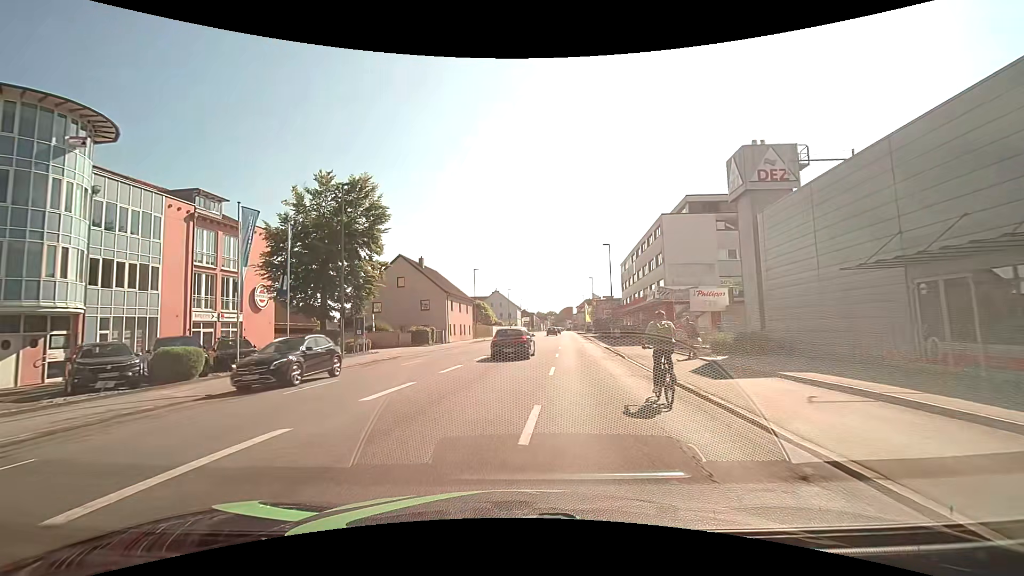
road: tertiary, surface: asphalt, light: Day
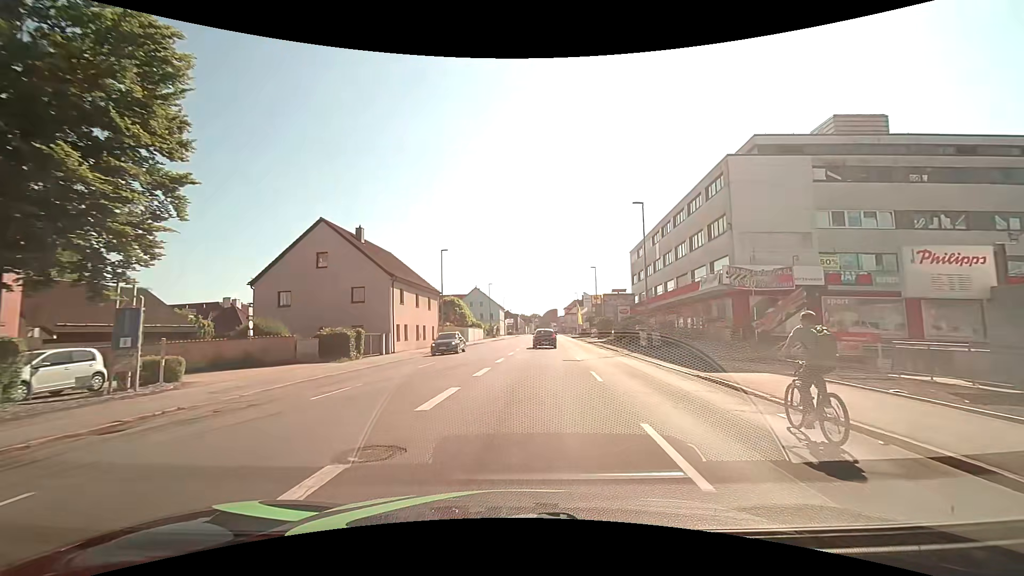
(-1.1, +19.5) m; -1°
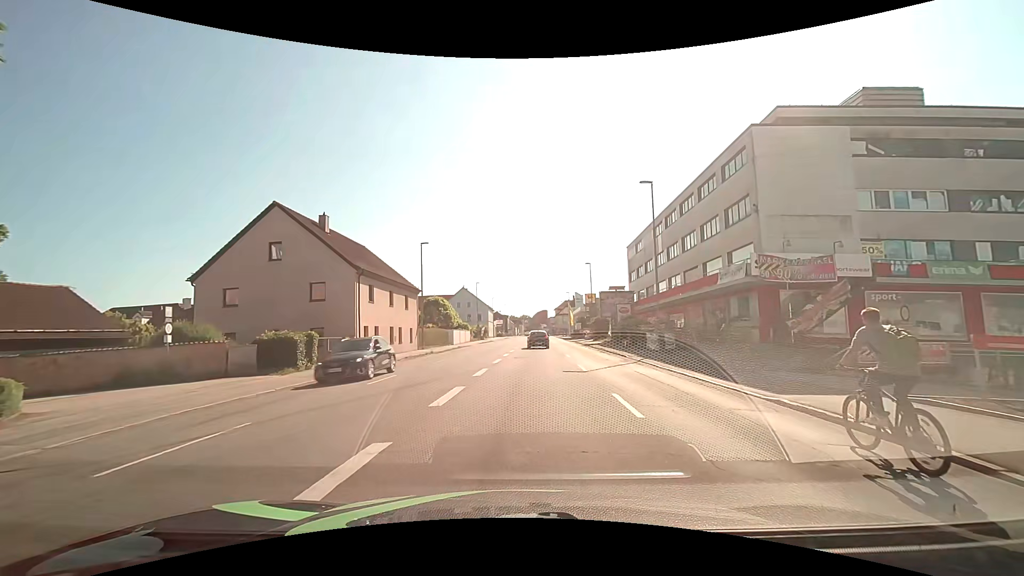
(0.0, +5.4) m; 0°
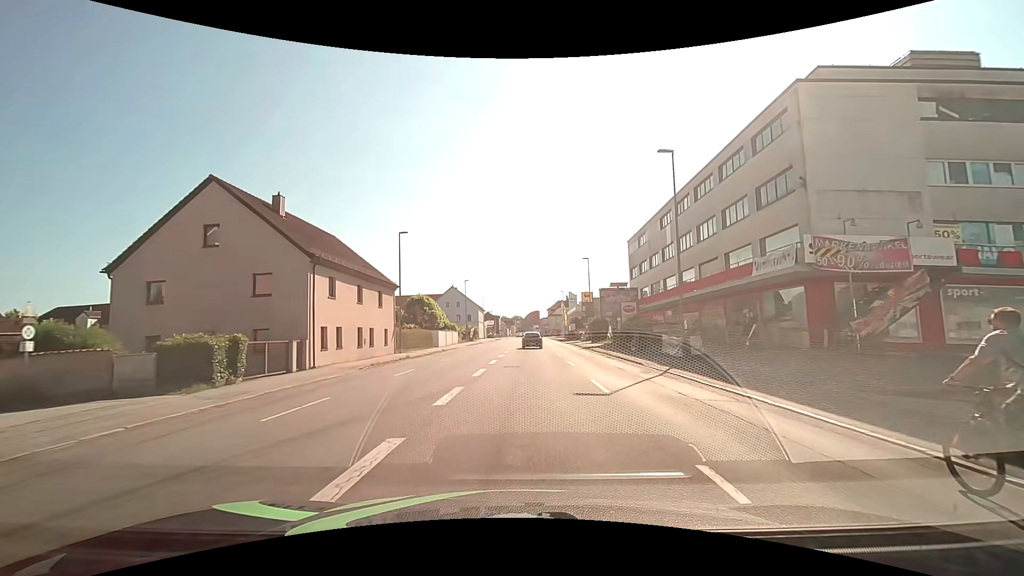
(+0.1, +5.7) m; +1°
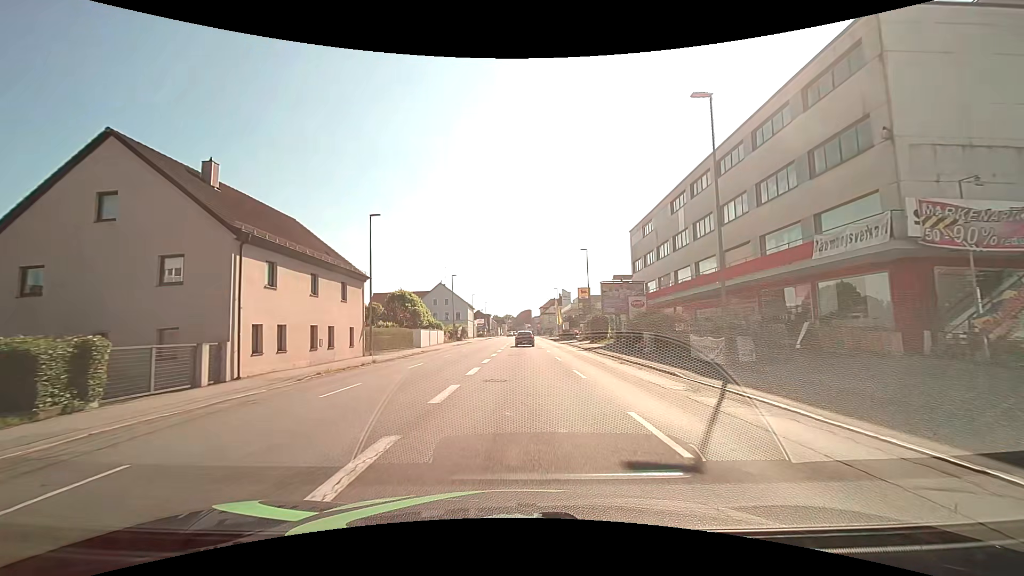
(0.0, +6.0) m; +1°
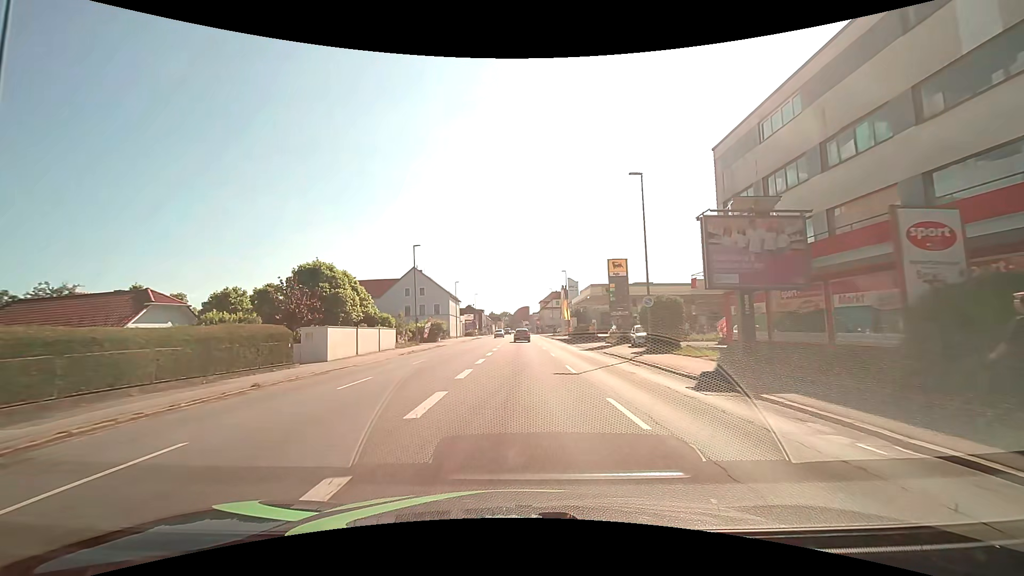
(+0.2, +26.0) m; 0°
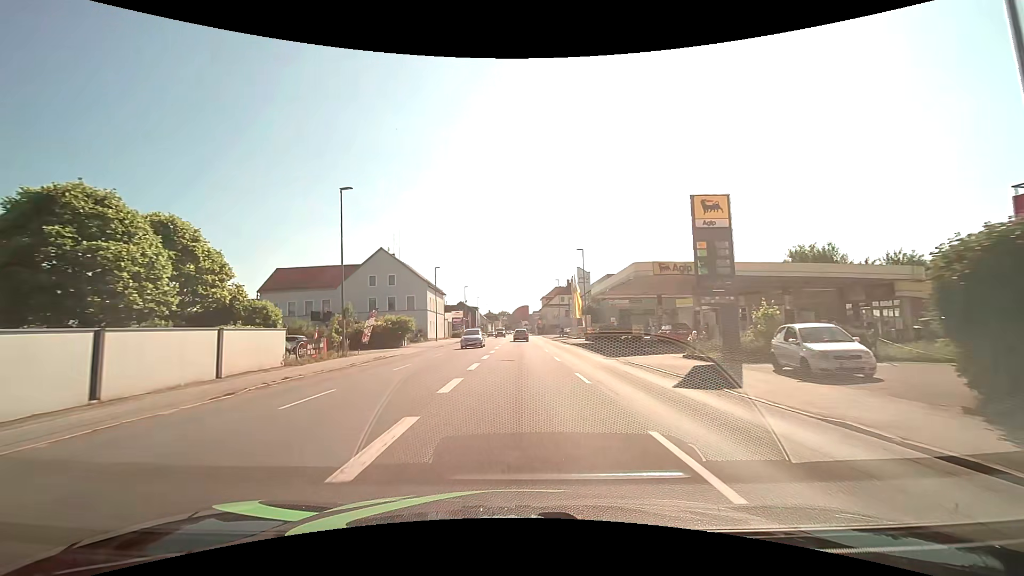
(0.0, +21.3) m; 0°
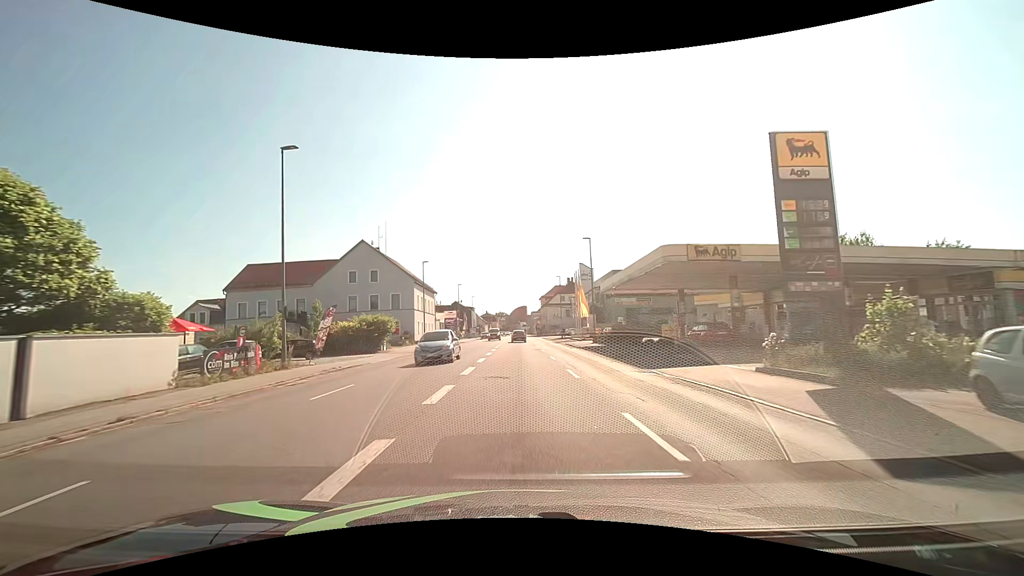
(0.0, +7.4) m; 0°
(0, +10) (0, +20) (+1, +30) (+2, +40) (+2, +50) (+3, +60) (+3, +70) (+3, +80) (+3, +90) (+3, +100) m
